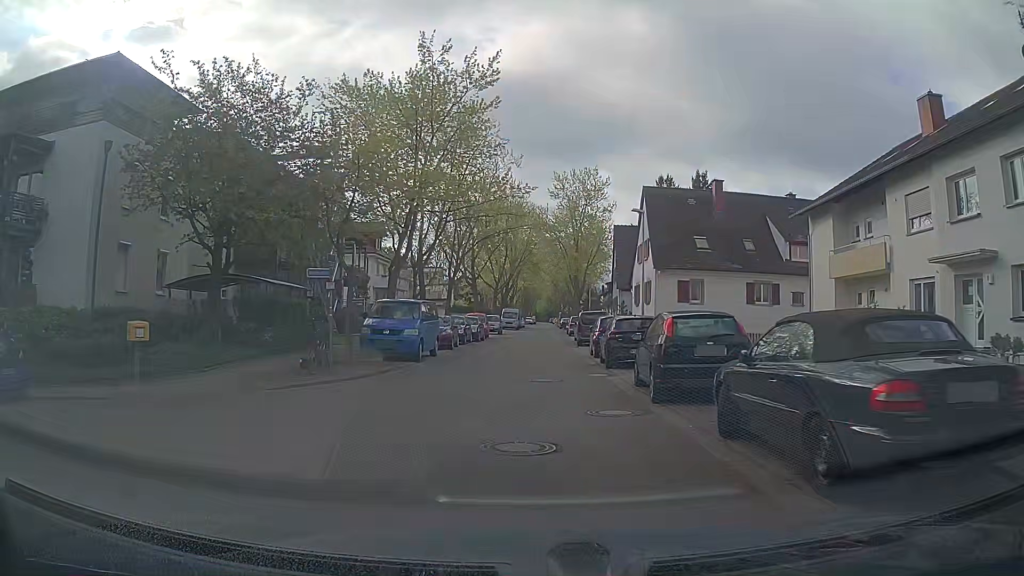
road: residential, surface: asphalt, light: Day
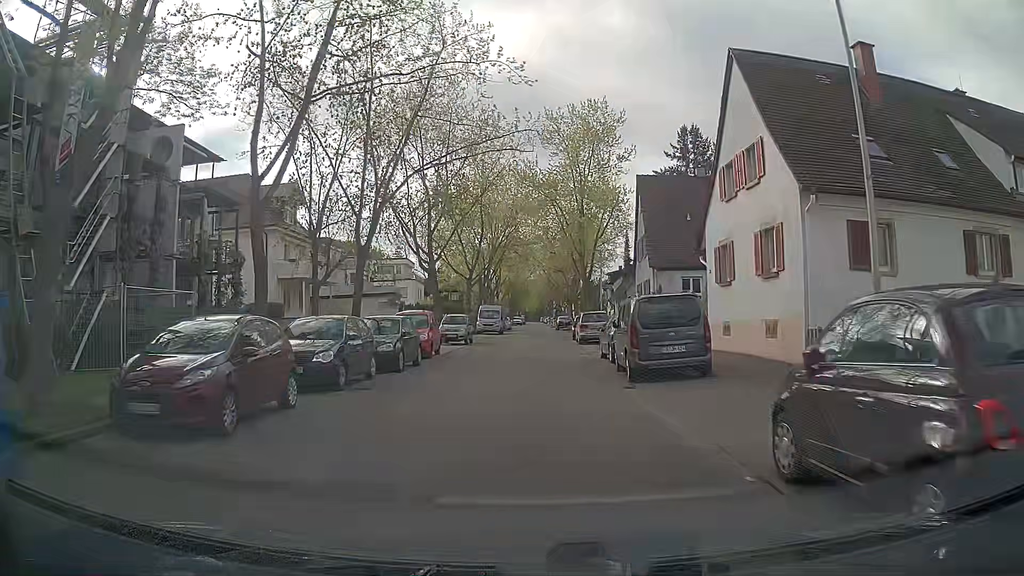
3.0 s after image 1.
(+0.2, +21.0) m; +1°
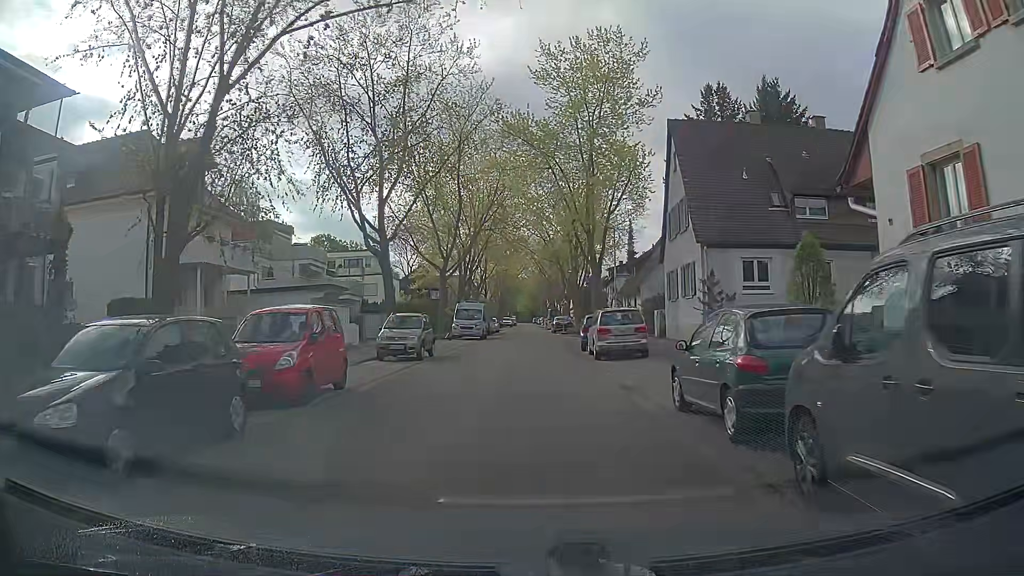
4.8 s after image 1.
(+0.1, +12.5) m; +1°
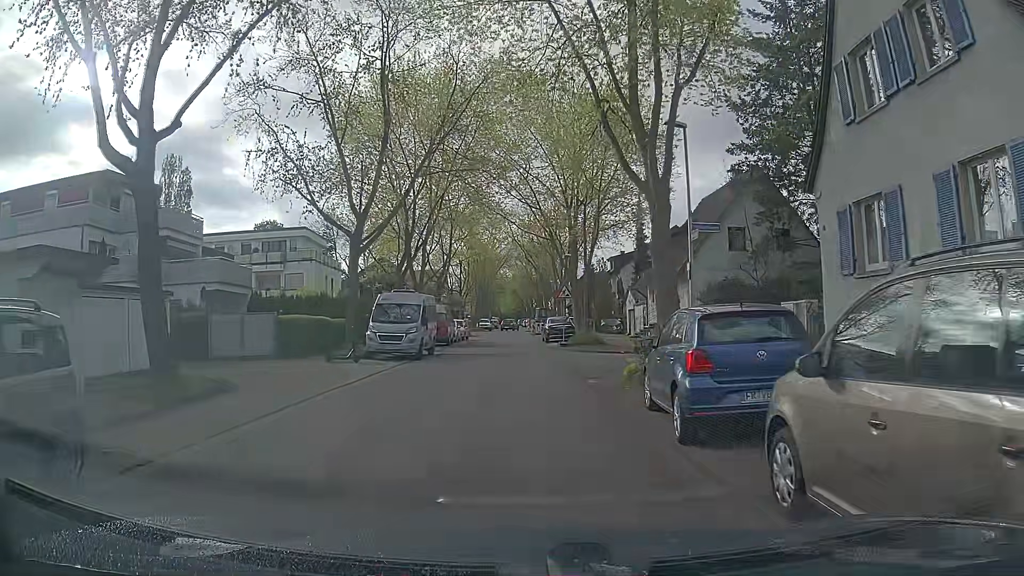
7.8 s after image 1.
(+0.3, +20.0) m; +2°
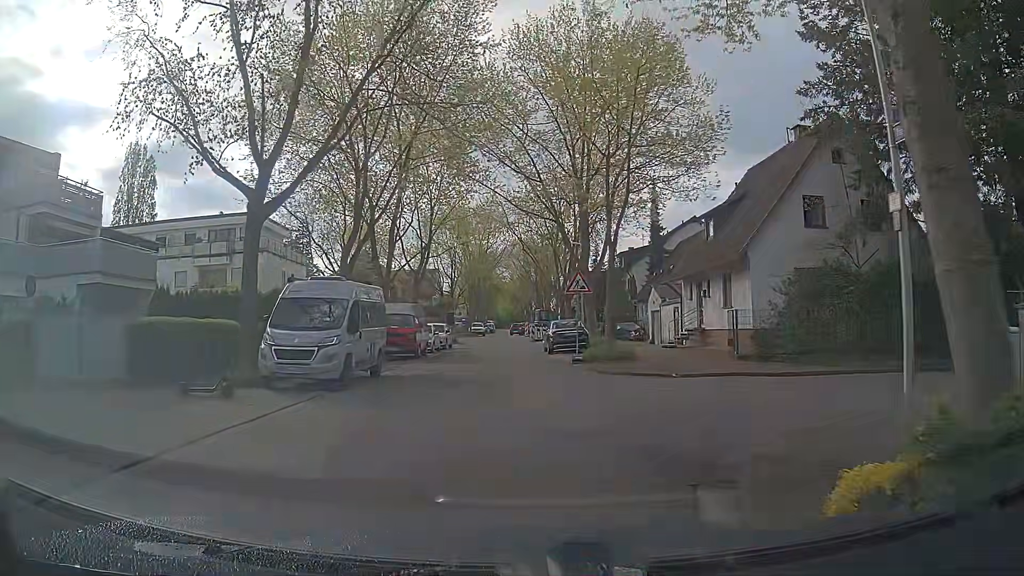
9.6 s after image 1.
(-0.1, +9.8) m; +1°
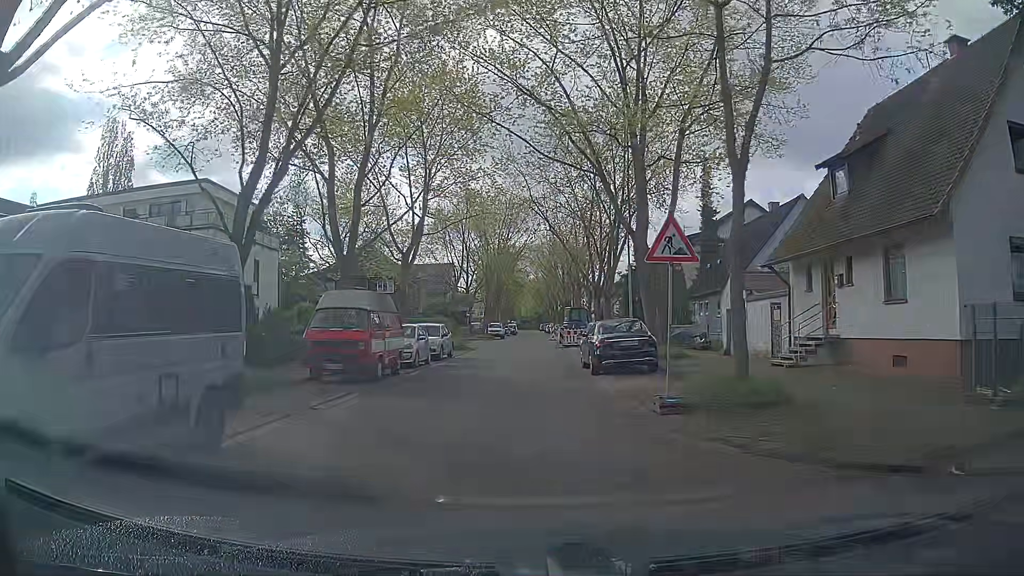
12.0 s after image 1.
(-0.5, +11.1) m; -4°
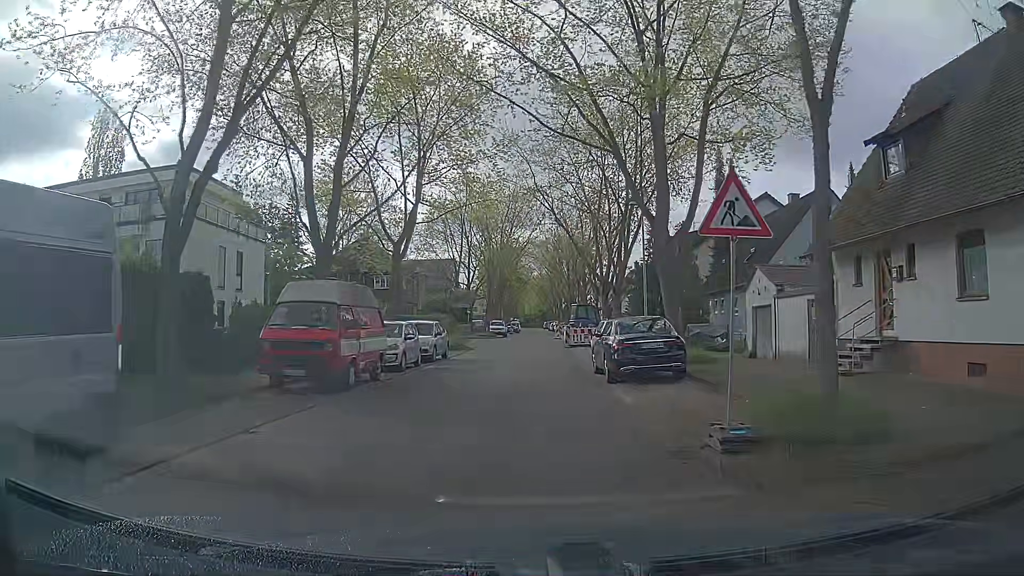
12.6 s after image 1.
(0.0, +3.0) m; -1°
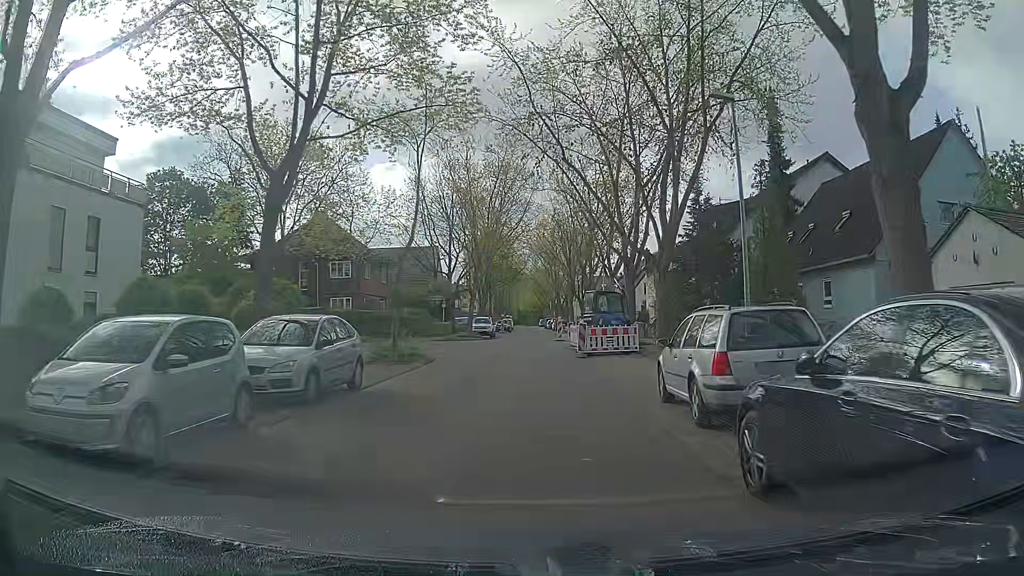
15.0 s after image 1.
(+0.3, +13.7) m; +2°
